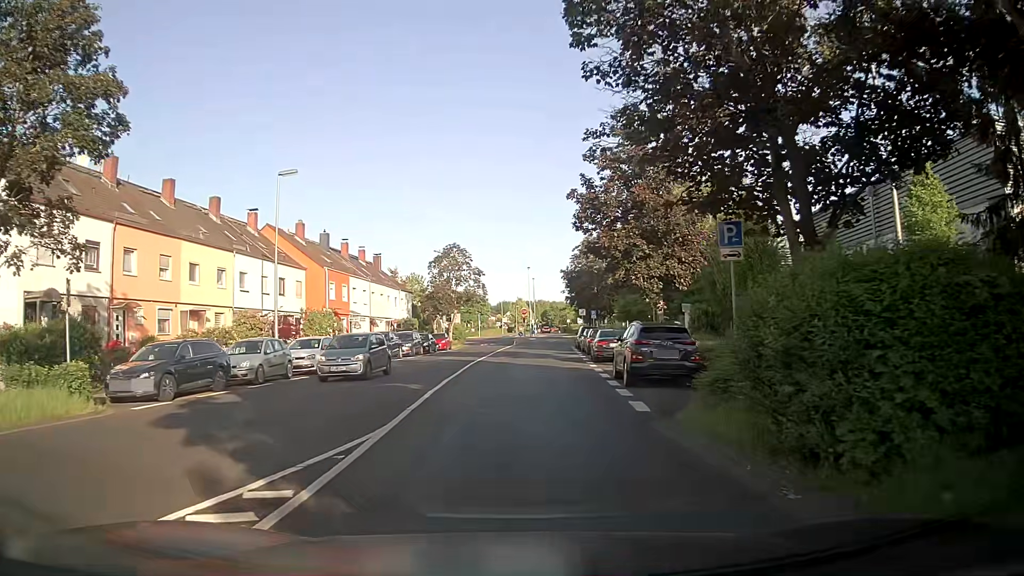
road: residential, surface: asphalt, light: Day
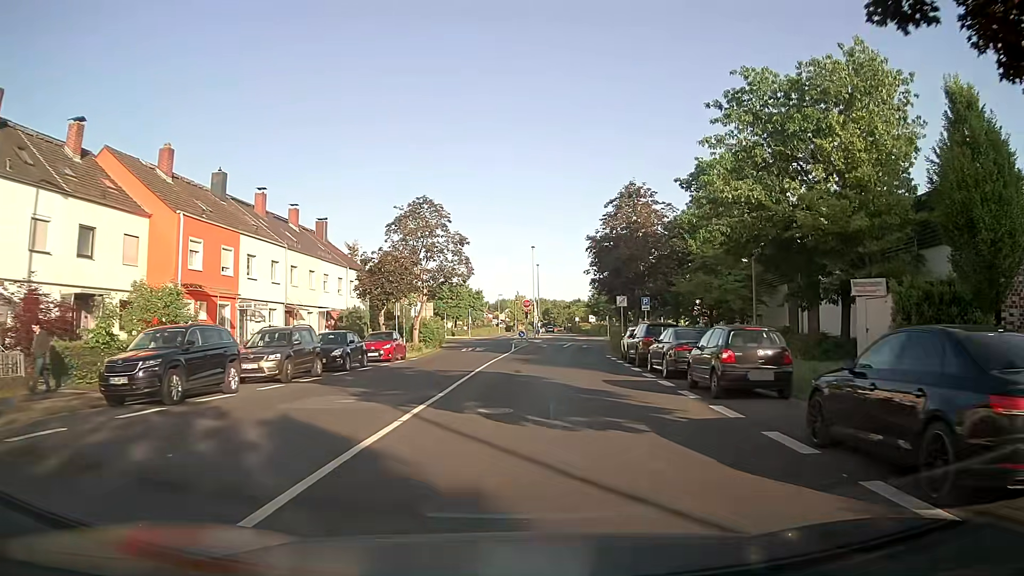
(+0.4, +24.6) m; +1°
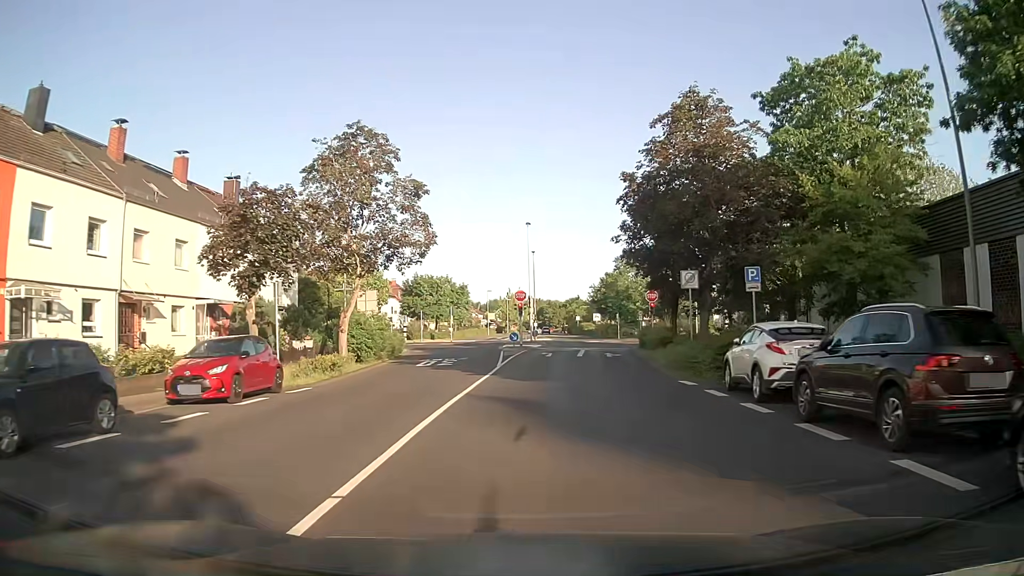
(+0.2, +17.9) m; +1°
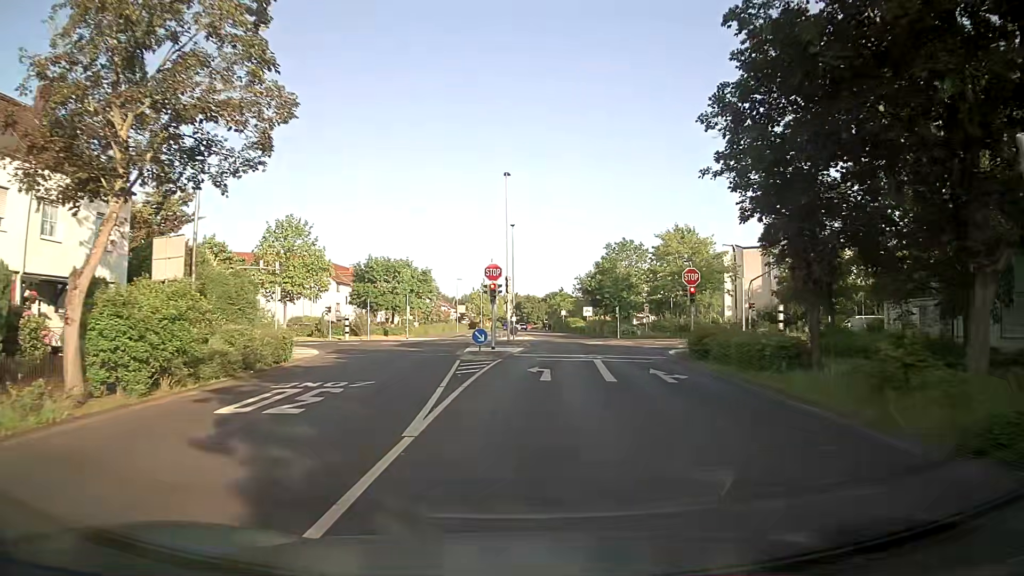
(+0.1, +17.6) m; +1°
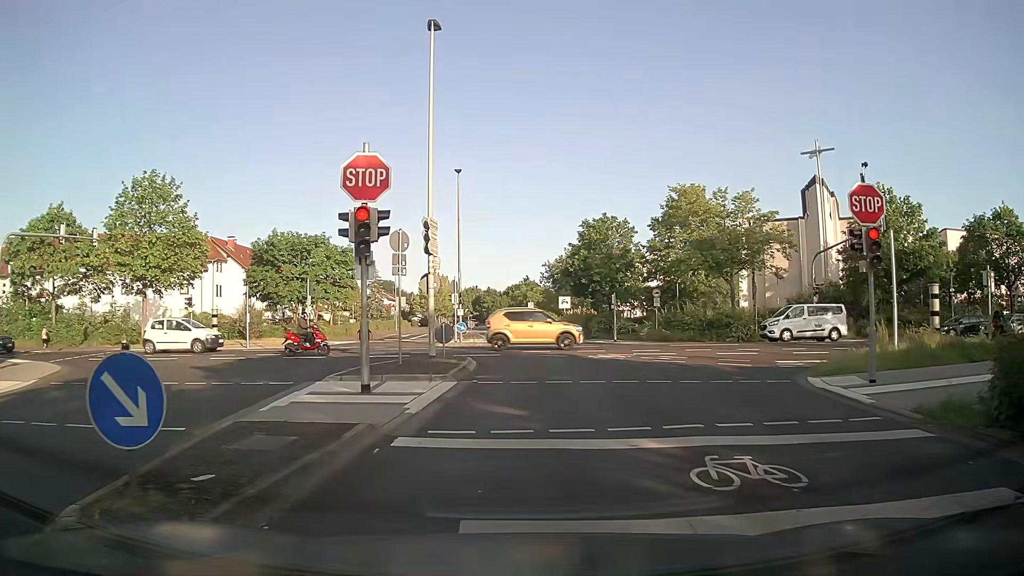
(+0.8, +20.7) m; +3°
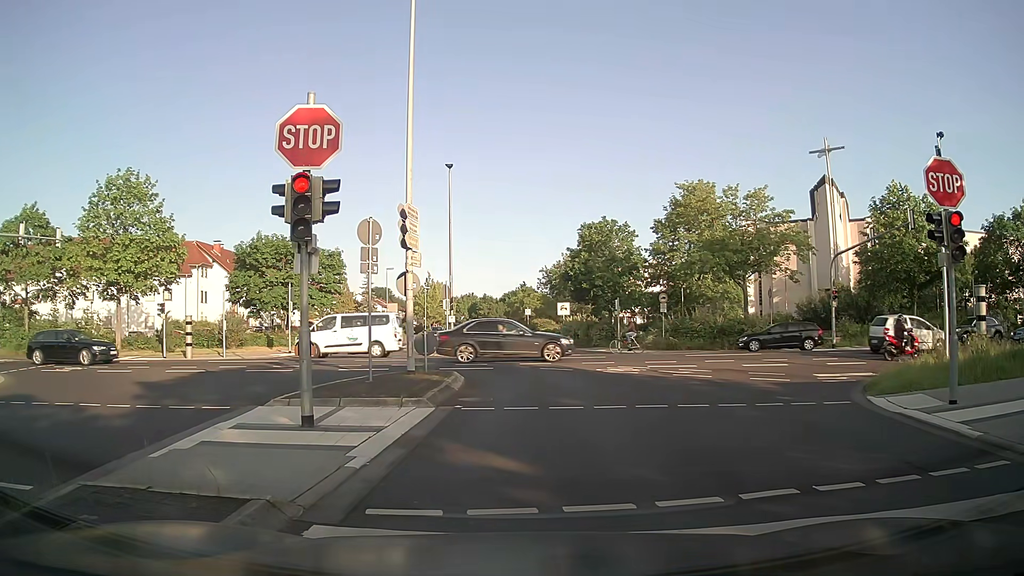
(0.0, +2.8) m; +1°
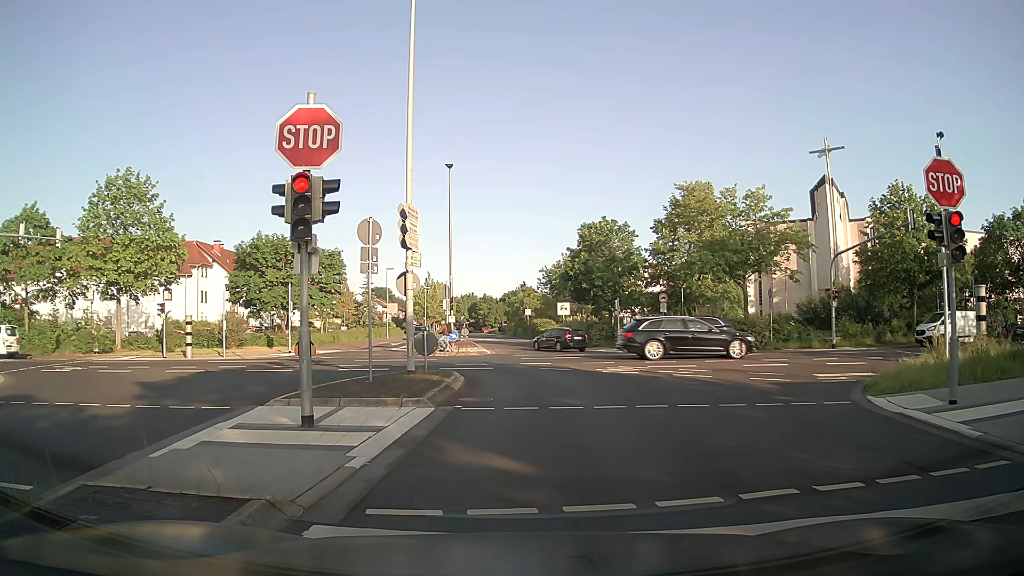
(0.0, 0.0) m; 0°
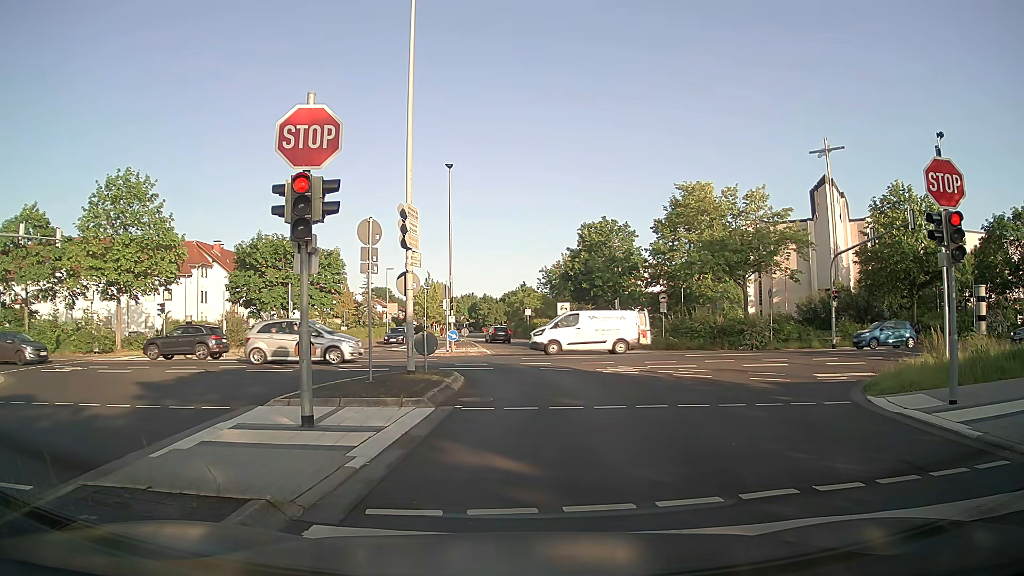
(0.0, 0.0) m; 0°
